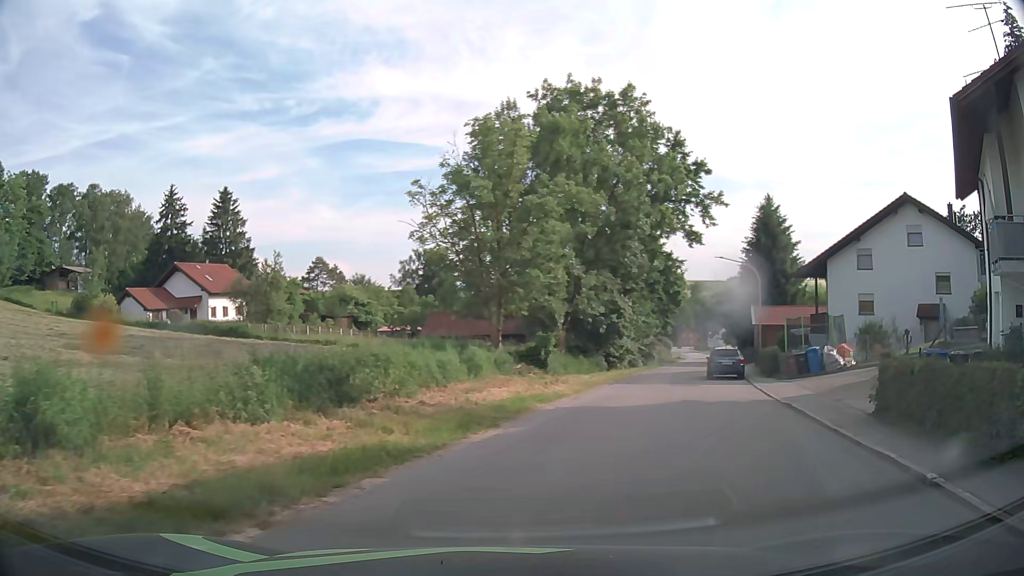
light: Day
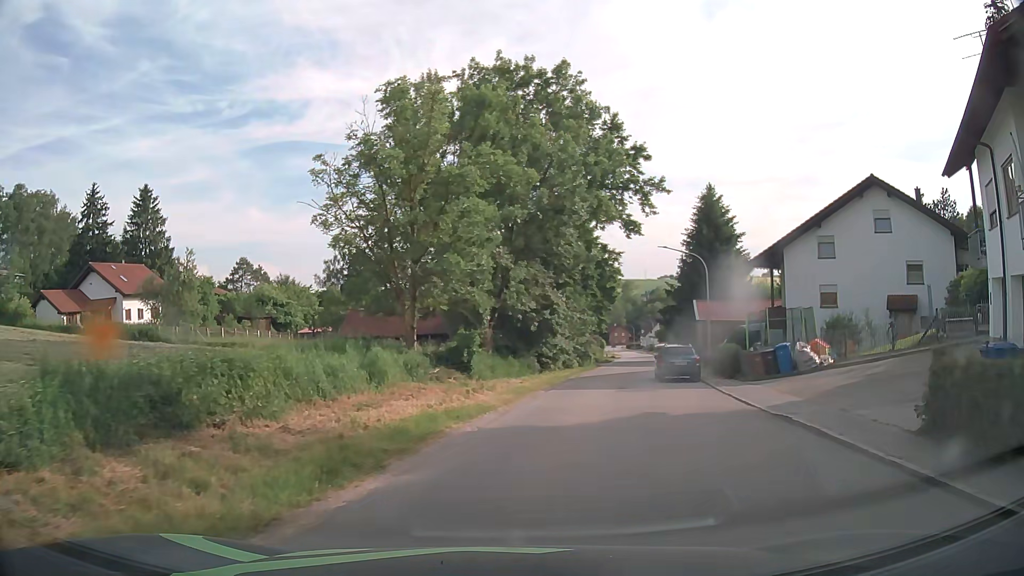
(+0.3, +4.3) m; +6°
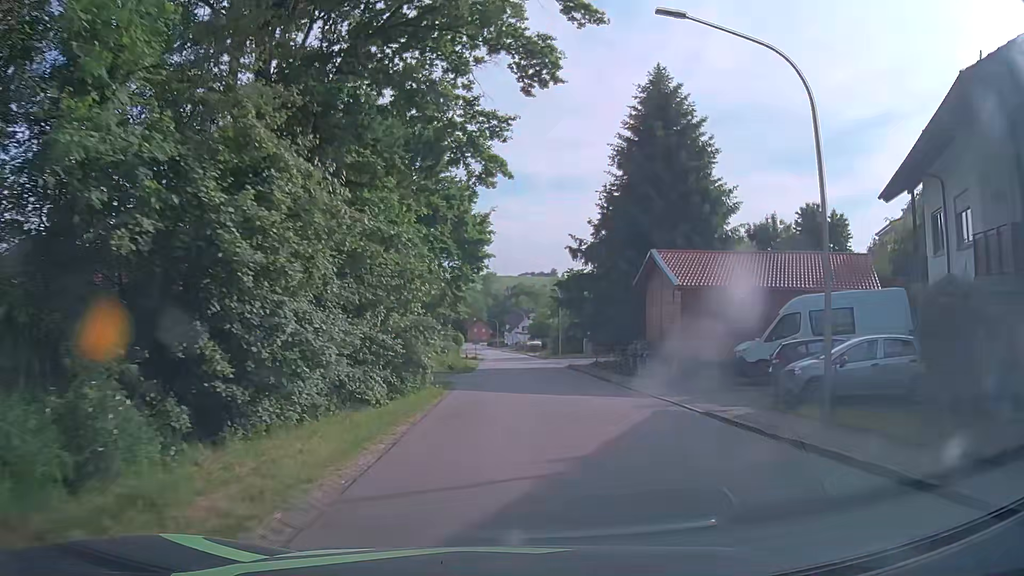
(+4.2, +30.3) m; +13°
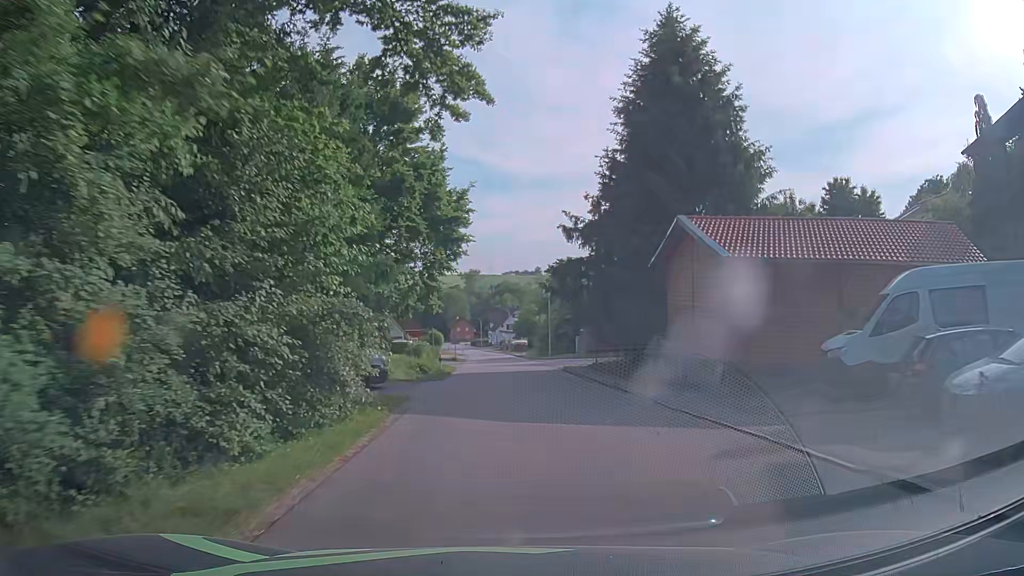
(+0.1, +7.1) m; +1°
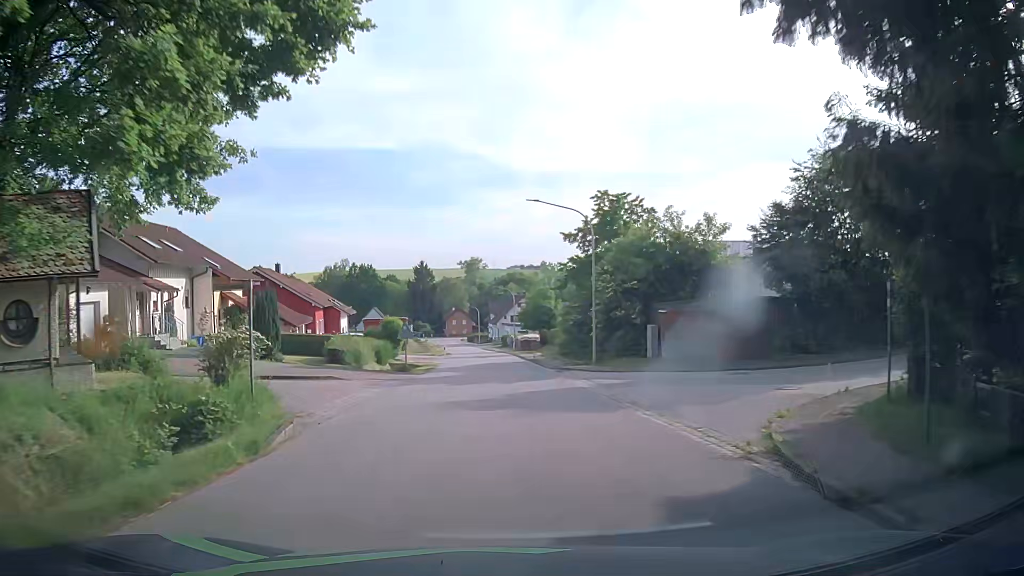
(+0.1, +30.2) m; -2°
(0, +10) (0, +20) (0, +30) (0, +40) (-1, +50) (-1, +60) (-1, +70) (-2, +80) (-2, +90) (-3, +100) m
